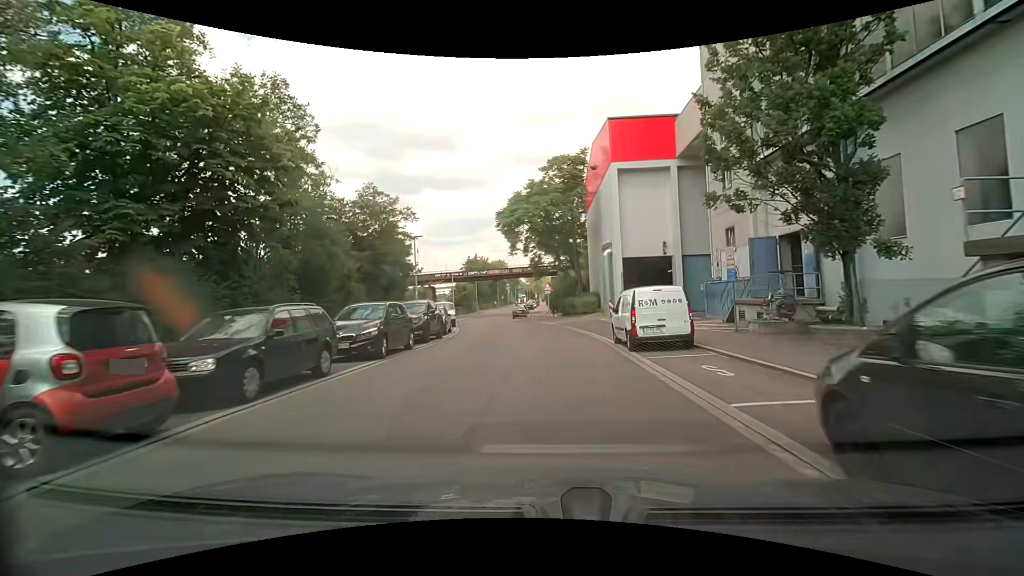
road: tertiary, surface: asphalt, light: Day
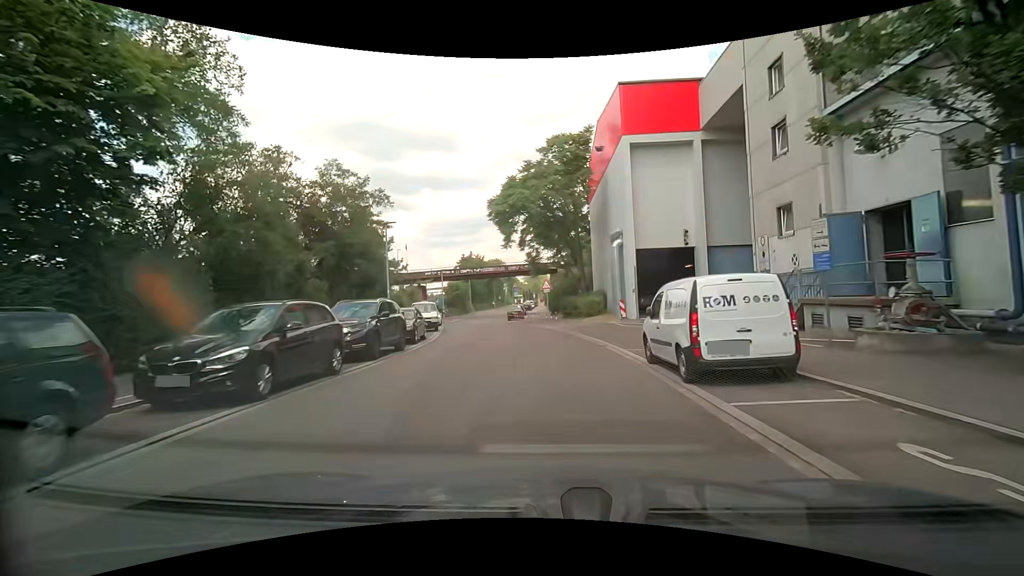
(0.0, +5.7) m; +1°
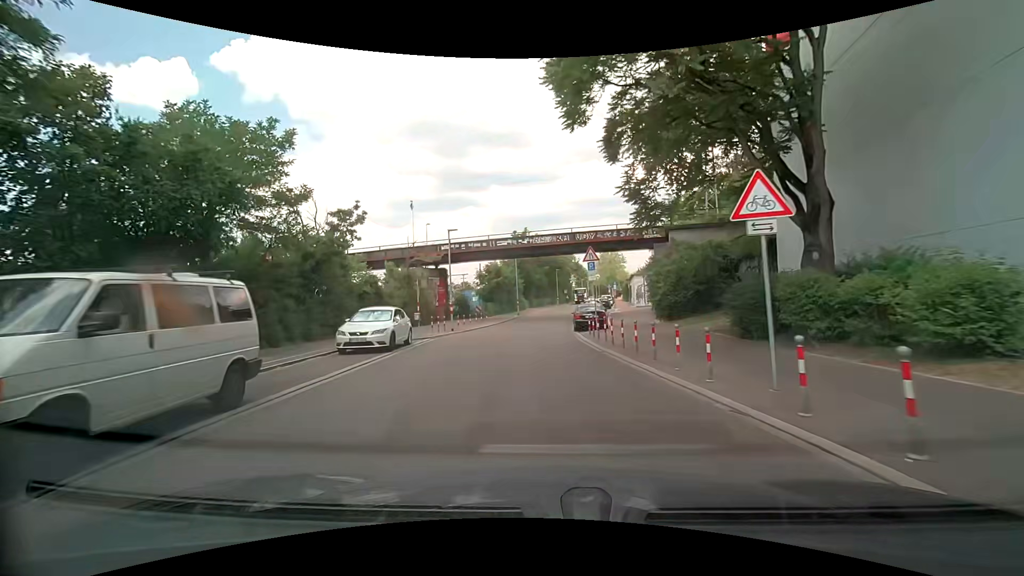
(-1.9, +27.8) m; -7°
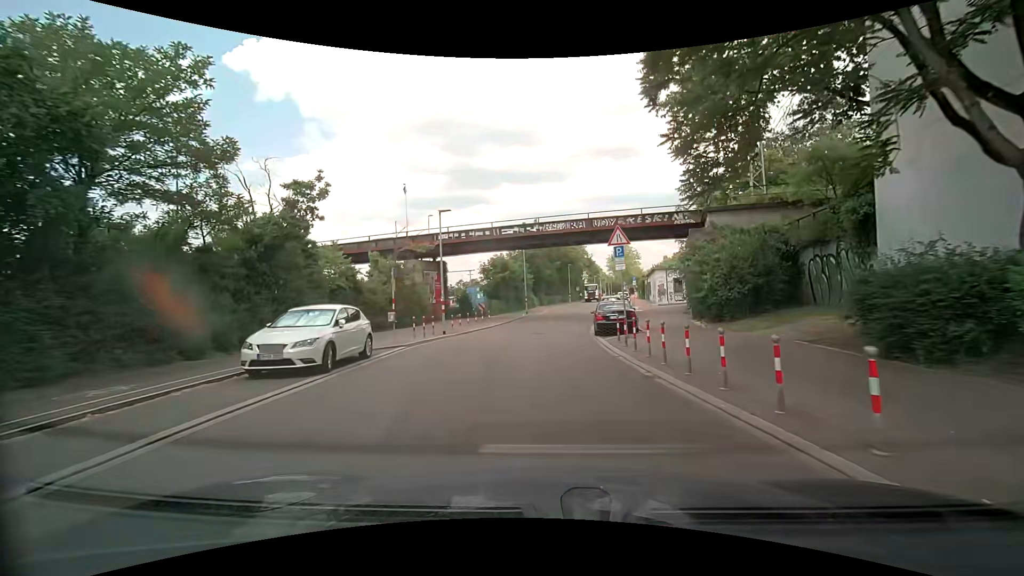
(-0.1, +5.6) m; -3°
(0, +10) (+1, +20) (+2, +30) (+3, +40) (+5, +50) (+7, +59) (+9, +69) (+11, +79) (+12, +89) (+14, +99) m
